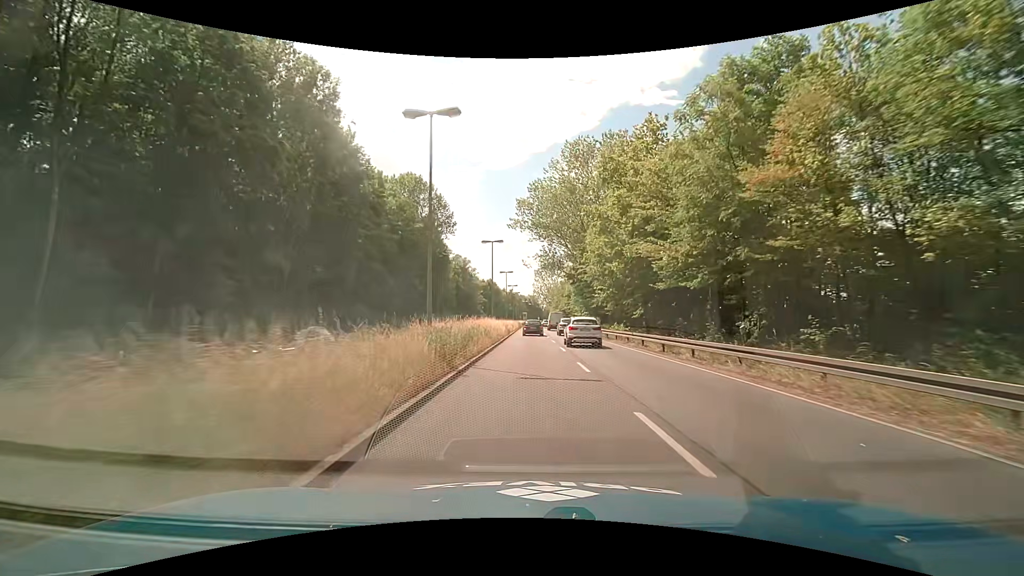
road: primary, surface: asphalt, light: Day
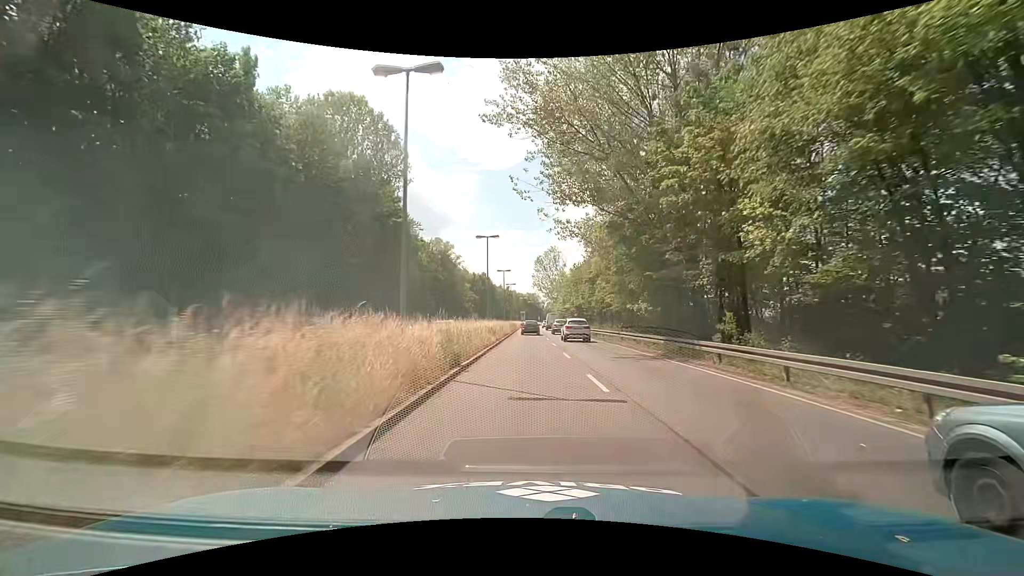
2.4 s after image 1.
(-0.2, +31.0) m; 0°
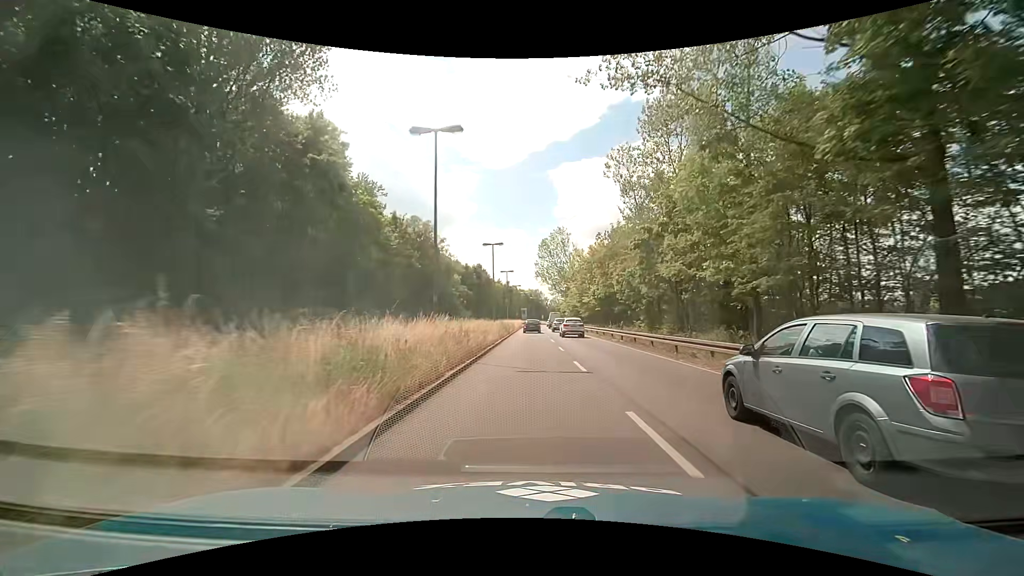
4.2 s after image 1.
(-0.1, +23.4) m; -1°
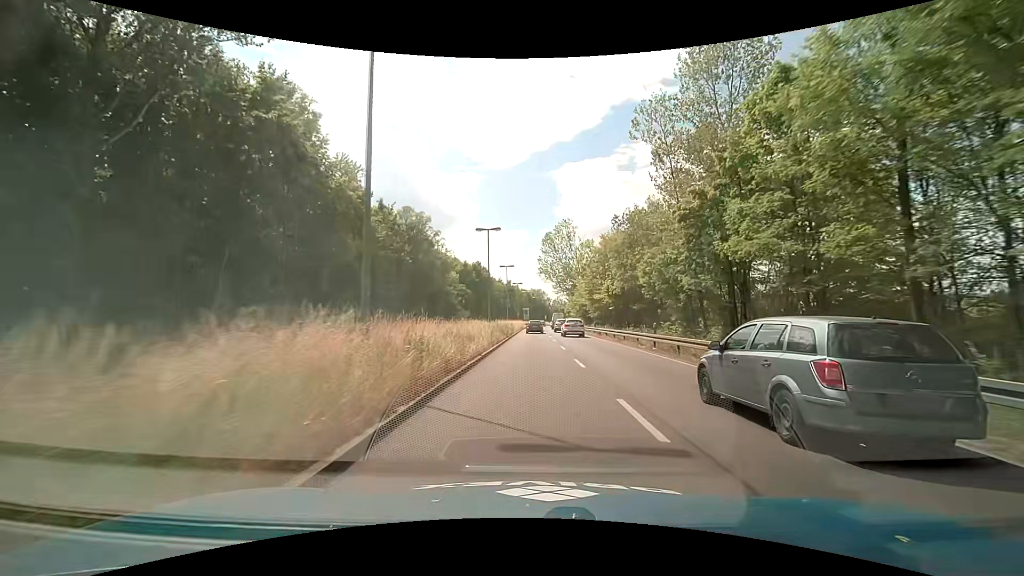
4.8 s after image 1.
(+0.1, +7.8) m; 0°
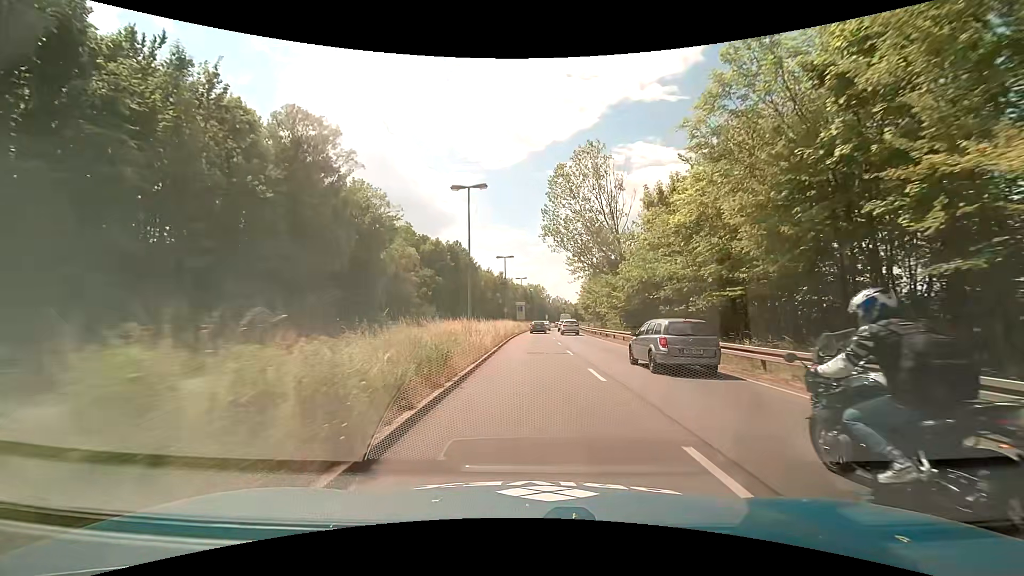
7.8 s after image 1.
(+0.3, +39.4) m; +1°
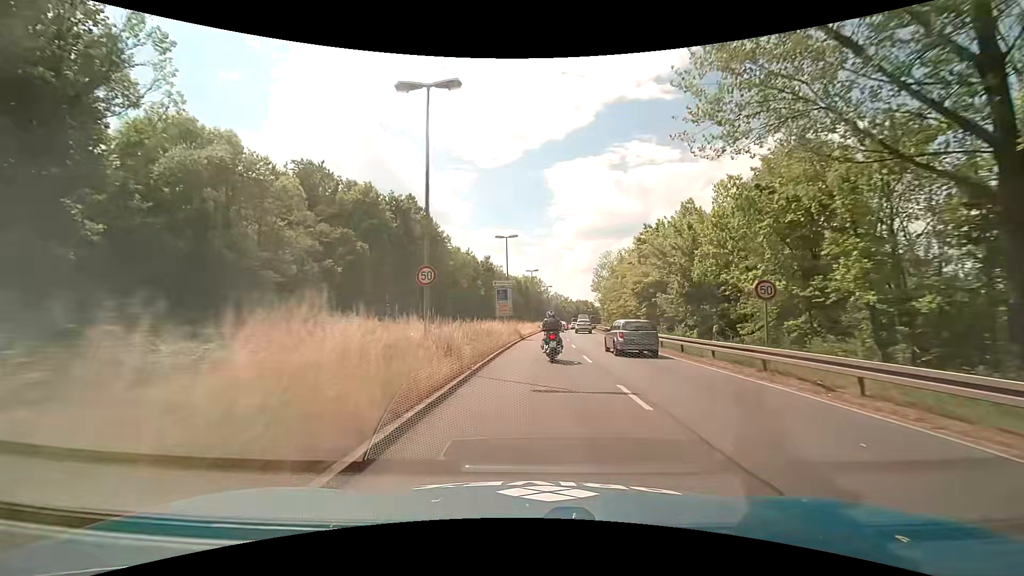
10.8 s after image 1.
(0.0, +40.0) m; 0°
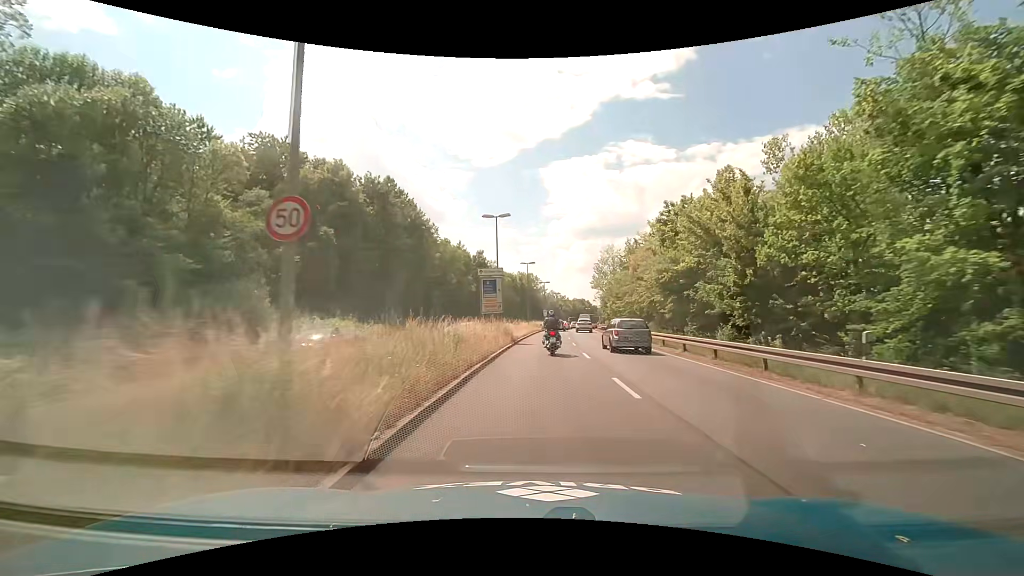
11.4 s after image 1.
(0.0, +8.0) m; 0°
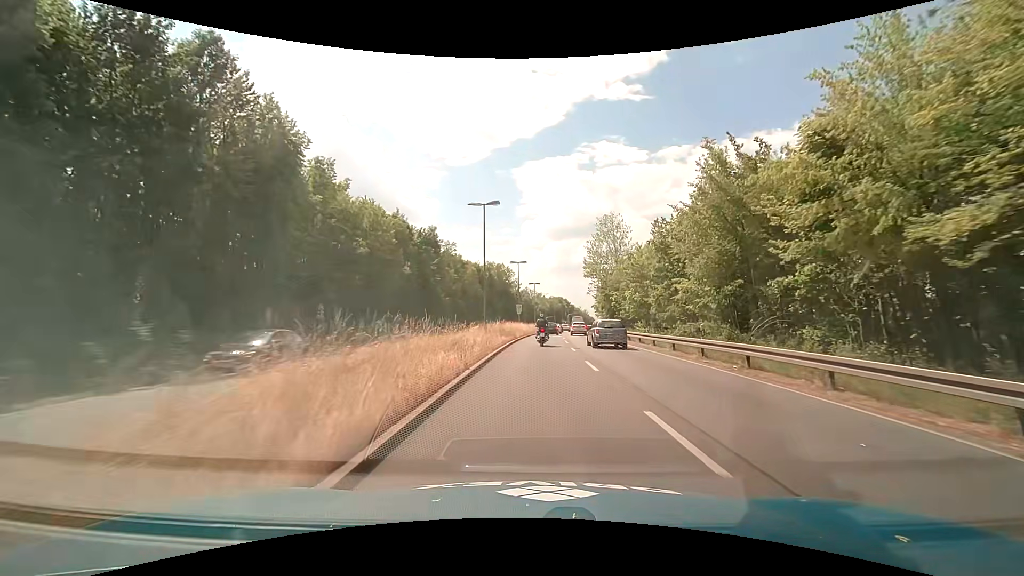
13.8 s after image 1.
(+1.0, +31.5) m; +3°
(0, +10) (0, +20) (+1, +30) (+1, +40) (+2, +50) (+2, +60) (+3, +70) (+4, +80) (+5, +90) (+6, +100) m
